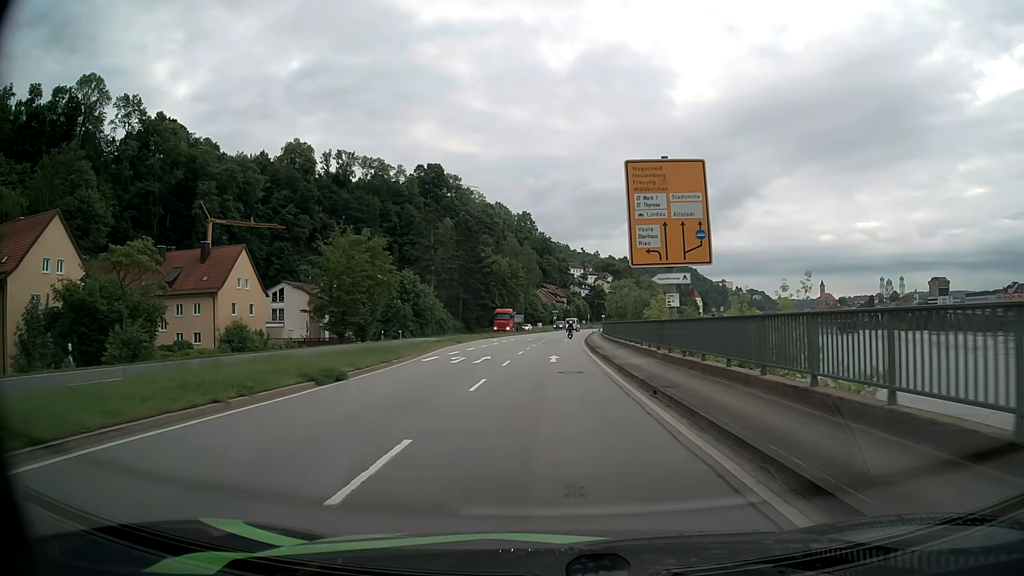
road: primary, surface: asphalt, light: Day
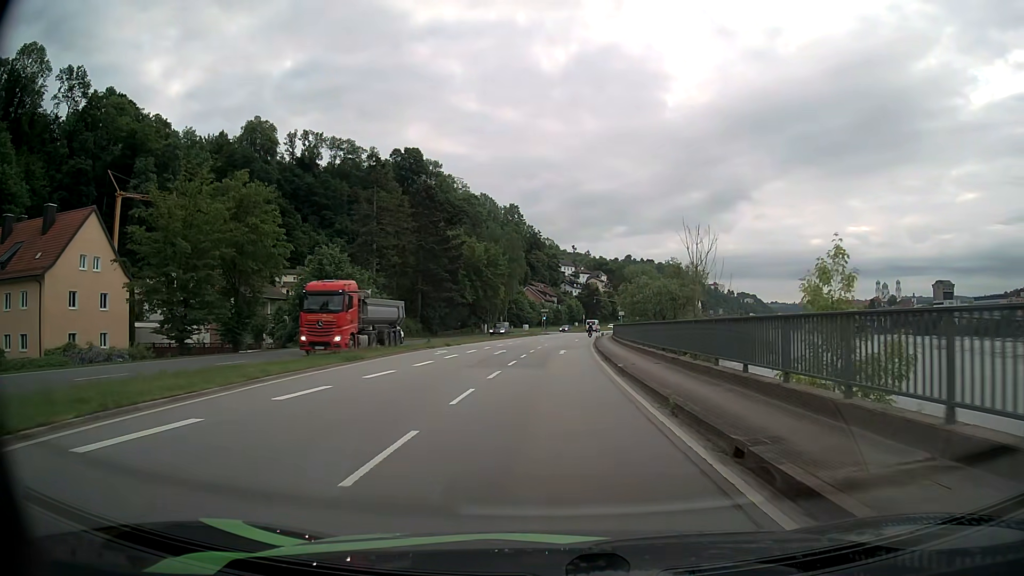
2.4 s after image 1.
(+0.1, +26.3) m; +1°
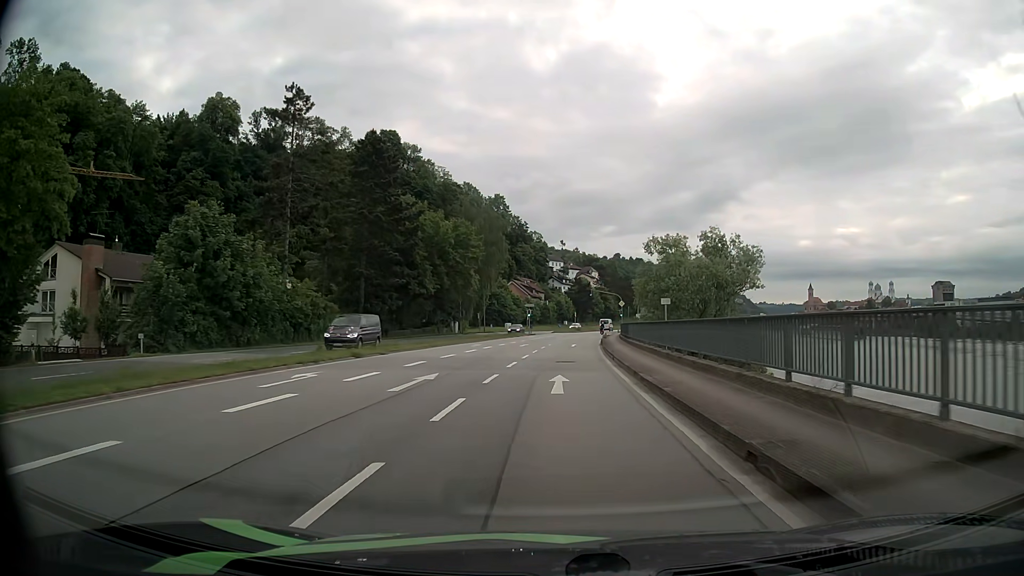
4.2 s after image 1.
(+0.2, +20.3) m; +1°
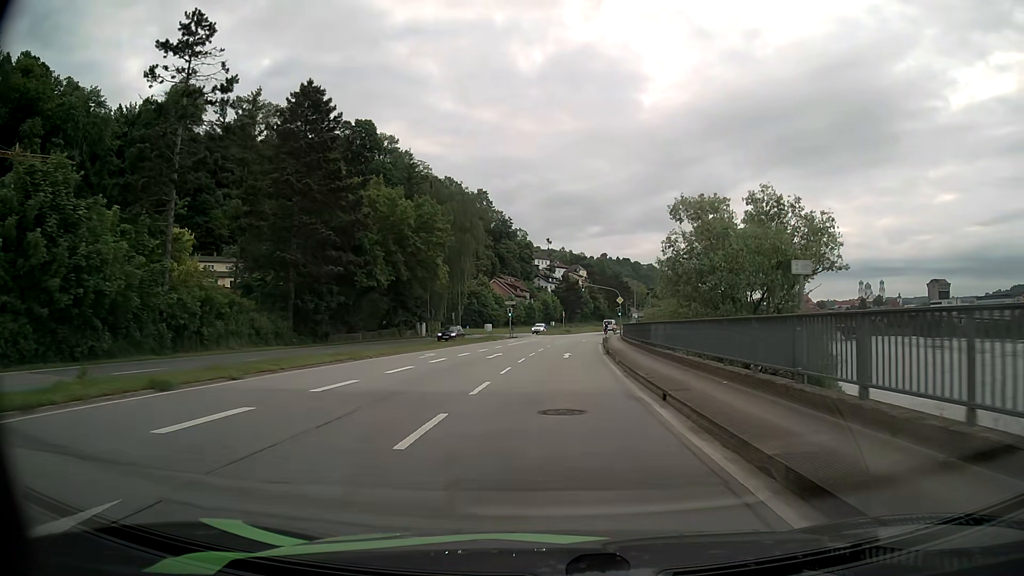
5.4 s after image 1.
(+0.2, +14.2) m; +1°
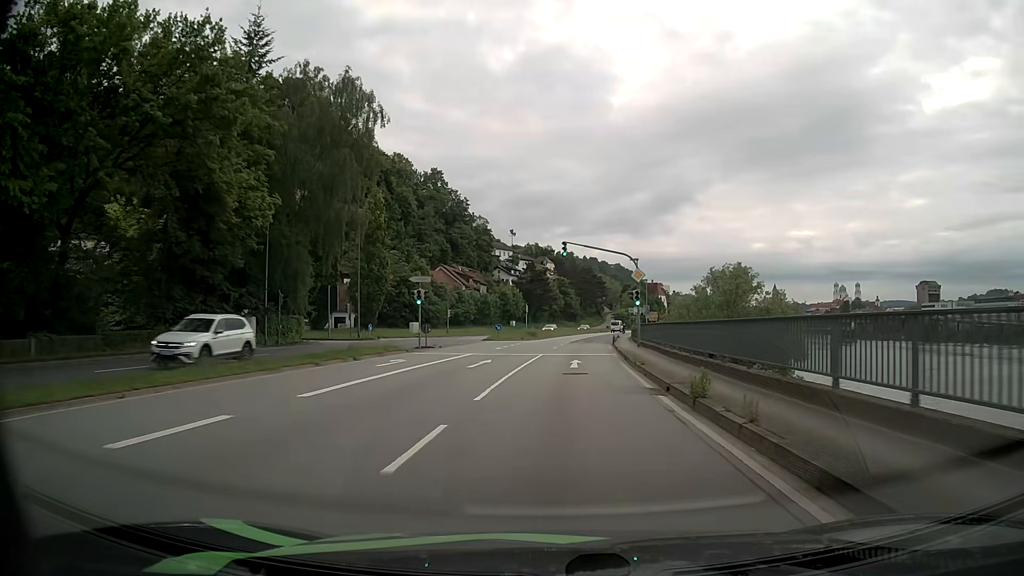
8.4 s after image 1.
(+0.8, +37.3) m; +3°
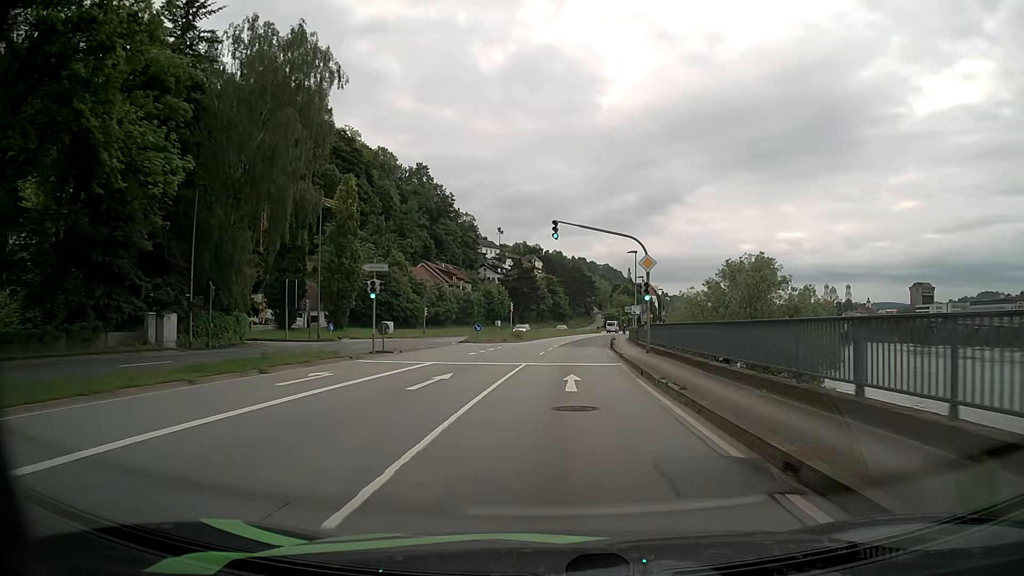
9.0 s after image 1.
(+0.1, +7.7) m; +1°
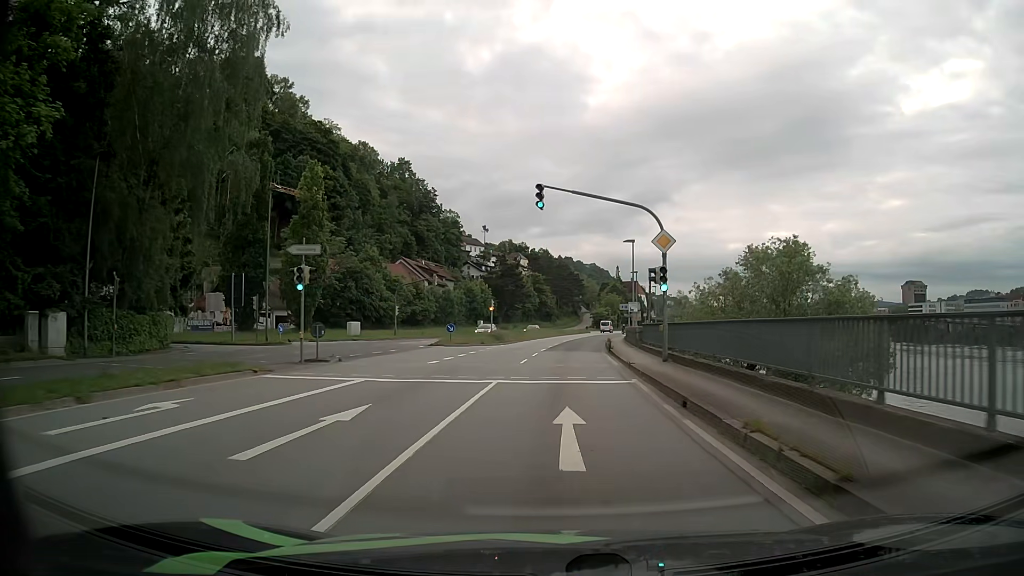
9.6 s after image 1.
(+0.1, +7.6) m; +1°
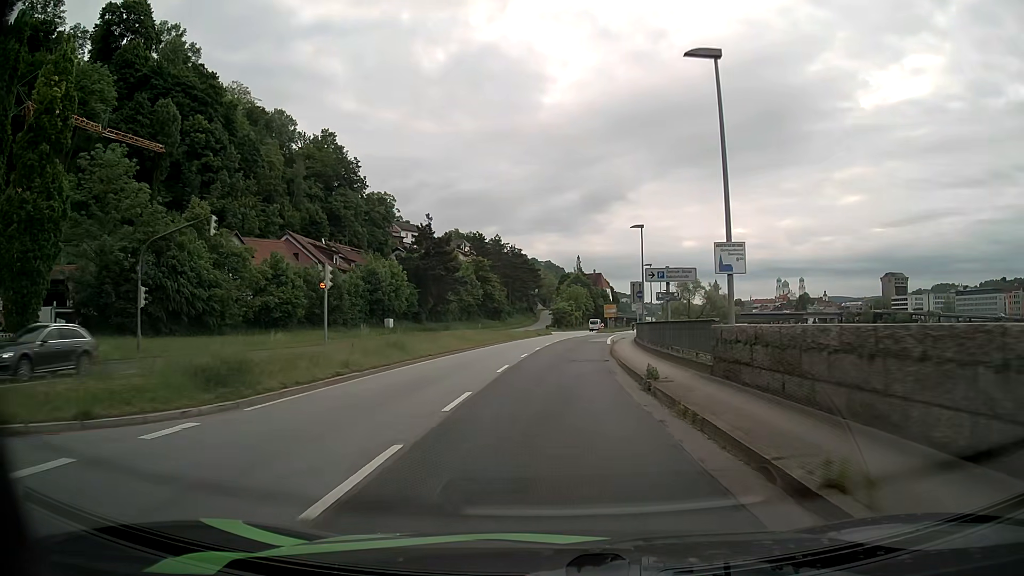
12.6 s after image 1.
(+1.1, +37.5) m; +4°
(0, +10) (0, +20) (+1, +30) (+1, +40) (+2, +50) (+3, +60) (+4, +70) (+6, +80) (+8, +90) (+9, +99) m
